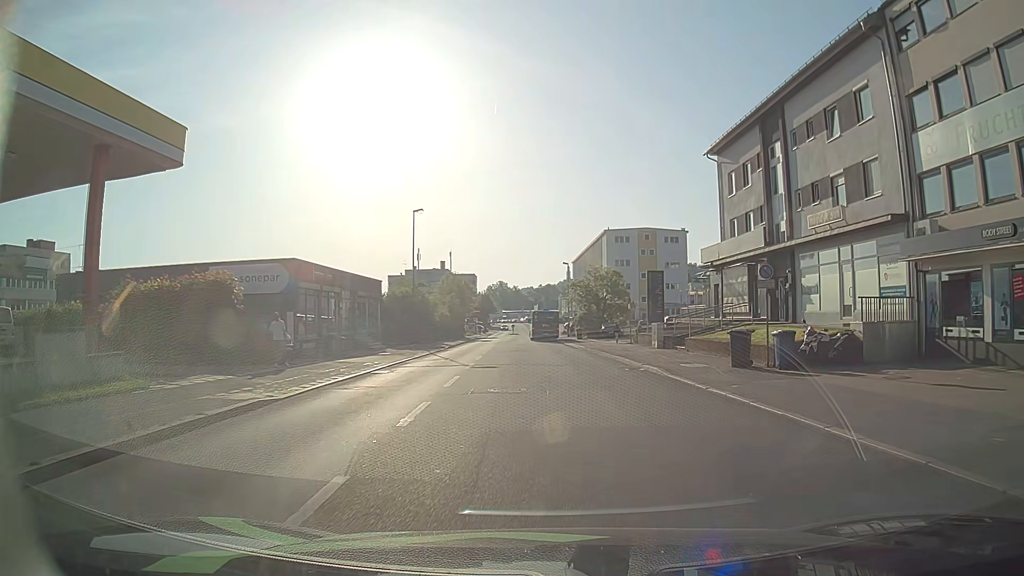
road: tertiary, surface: asphalt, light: Day
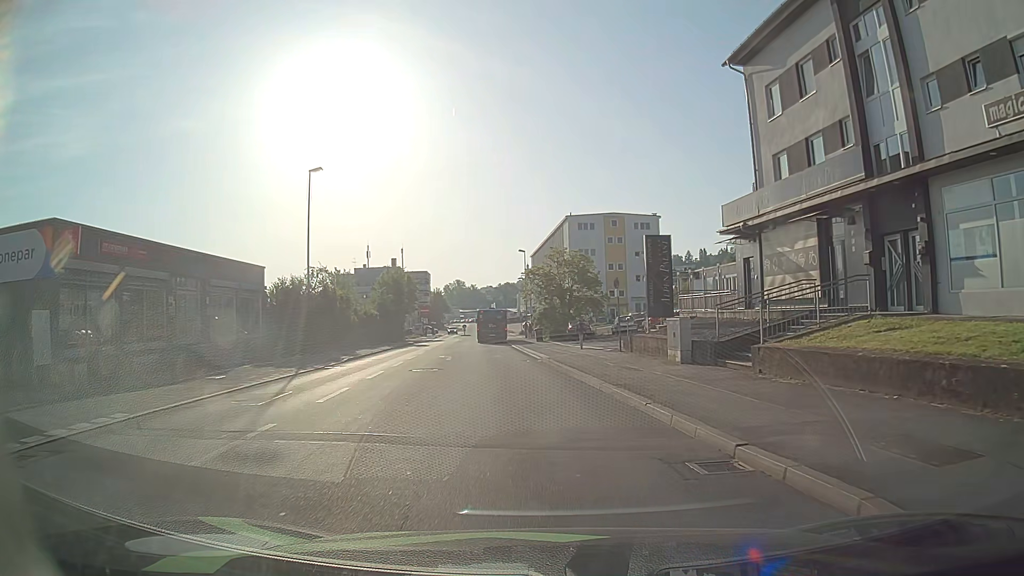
(+0.5, +14.9) m; +3°
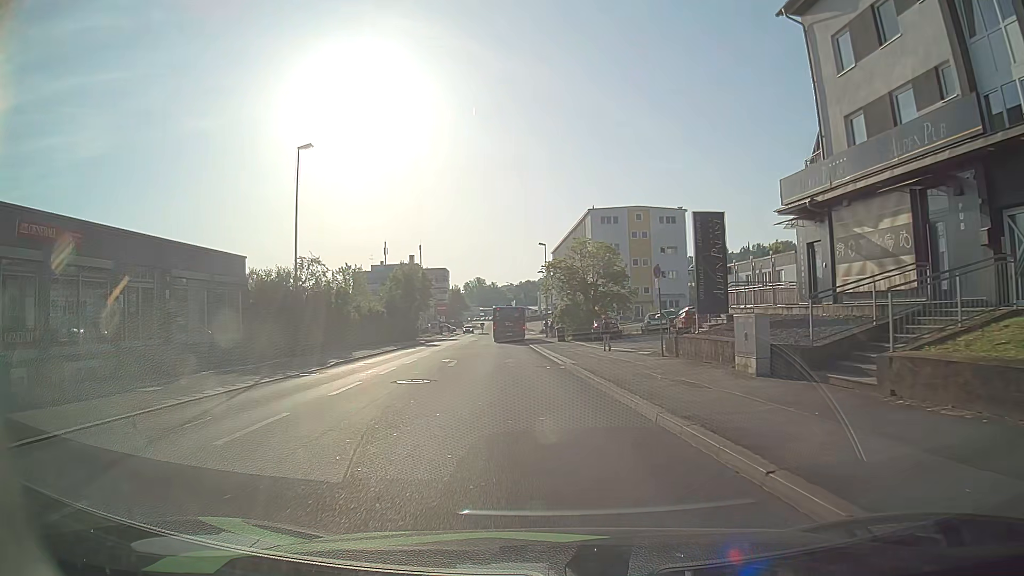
(0.0, +5.0) m; -1°
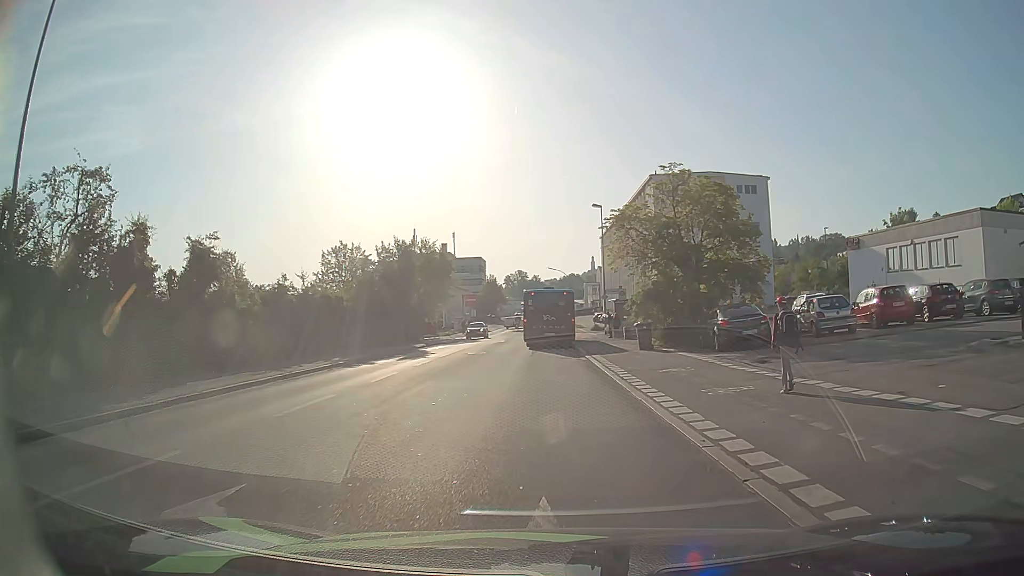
(-1.0, +21.8) m; -3°
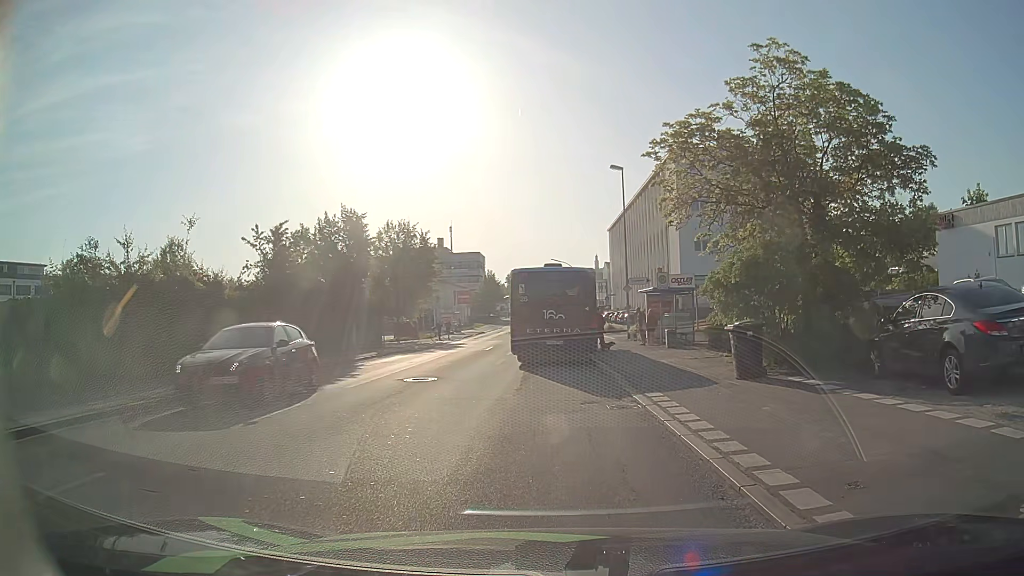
(0.0, +13.1) m; -1°
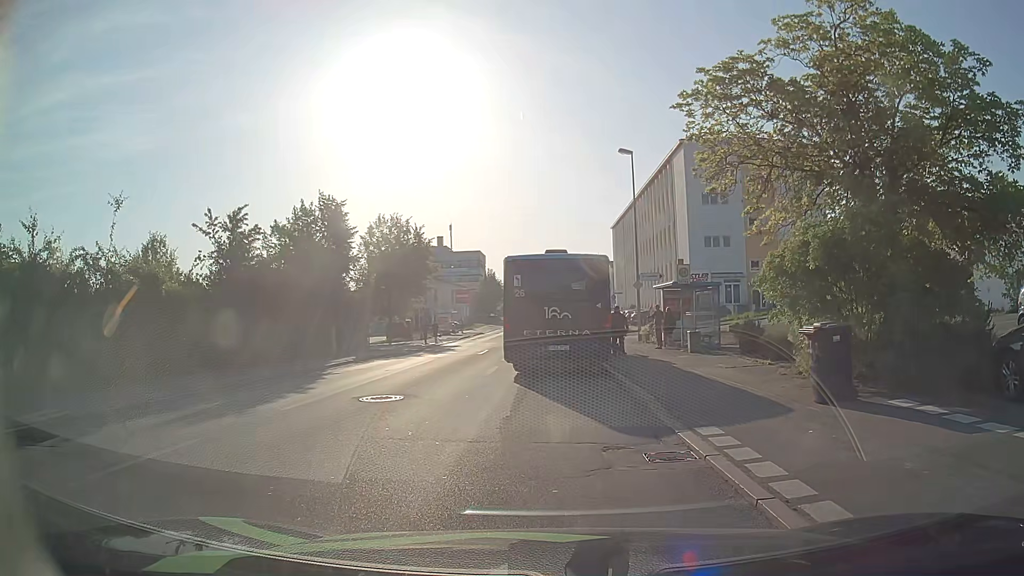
(0.0, +3.8) m; +1°
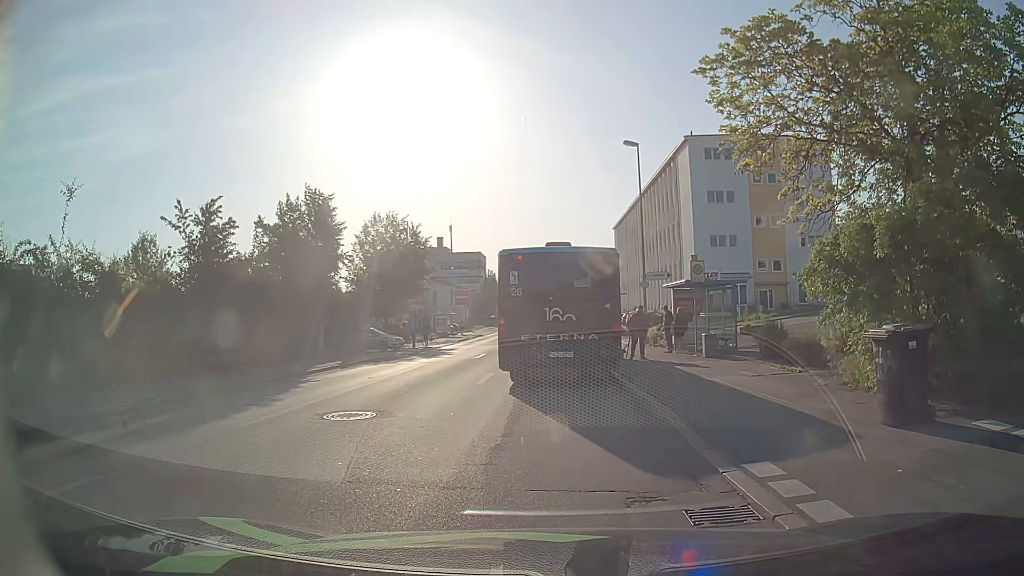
(-0.1, +2.0) m; -2°
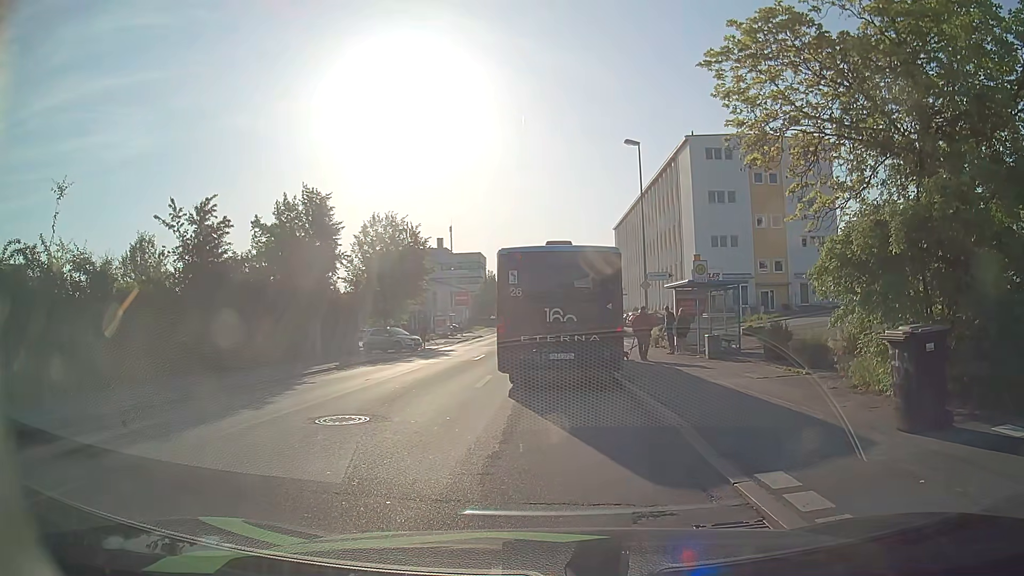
(0.0, +0.4) m; 0°
(0, +10) (0, +20) (0, +30) (0, +40) (0, +50) (0, +60) (0, +70) (0, +80) (0, +90) (0, +100) m
